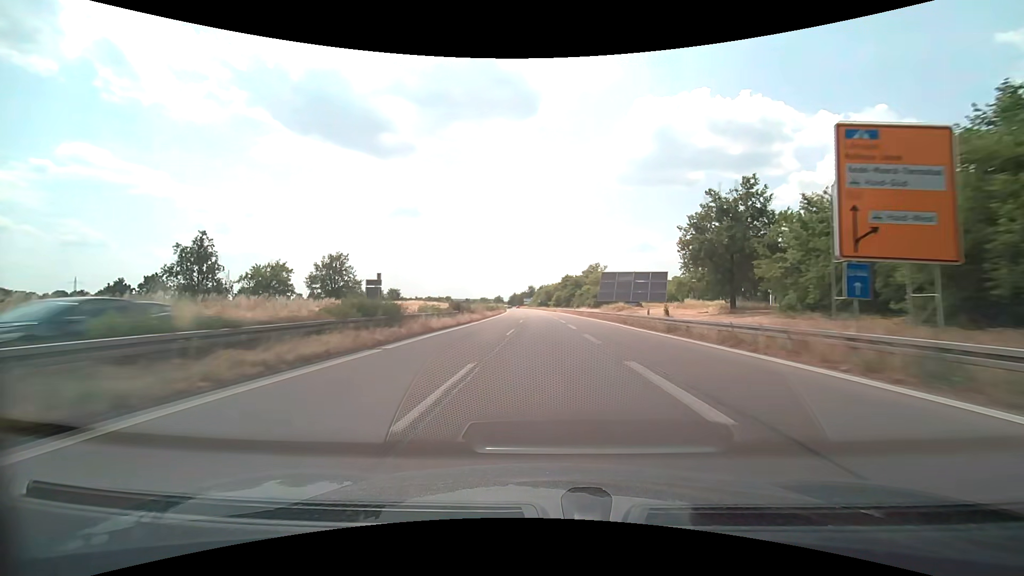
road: trunk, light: Day
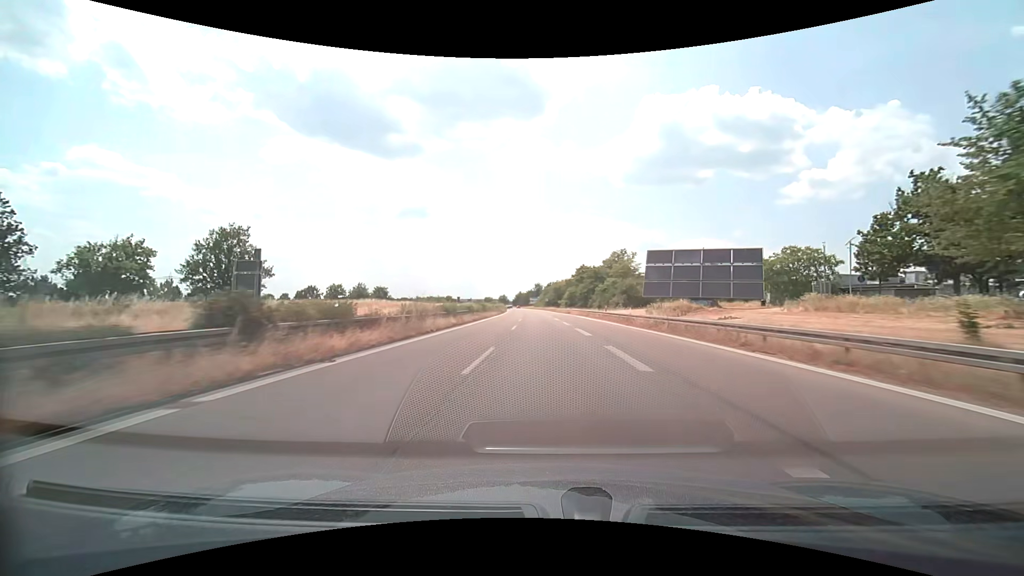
(-0.2, +31.6) m; -1°
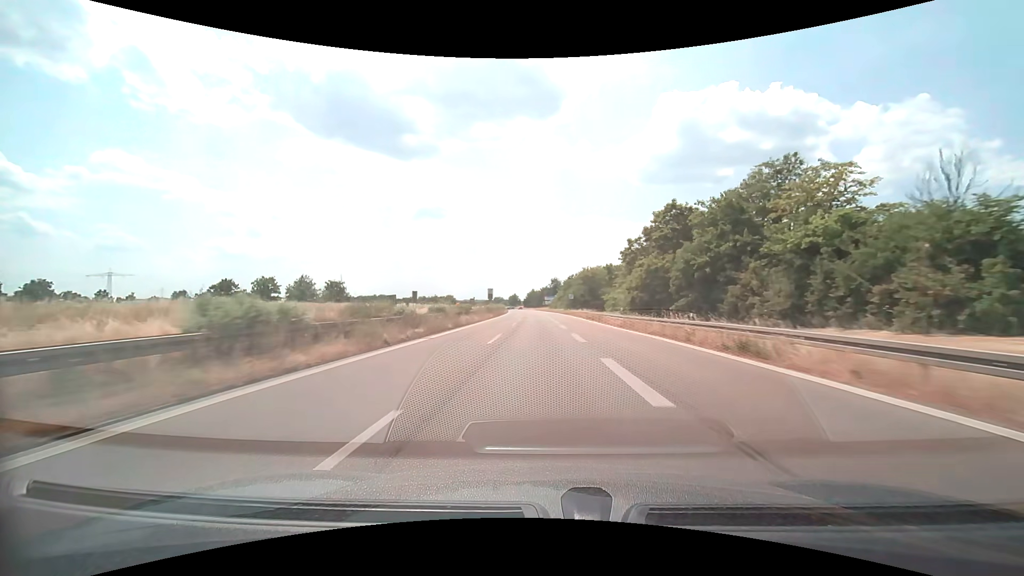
(-1.0, +63.2) m; -2°
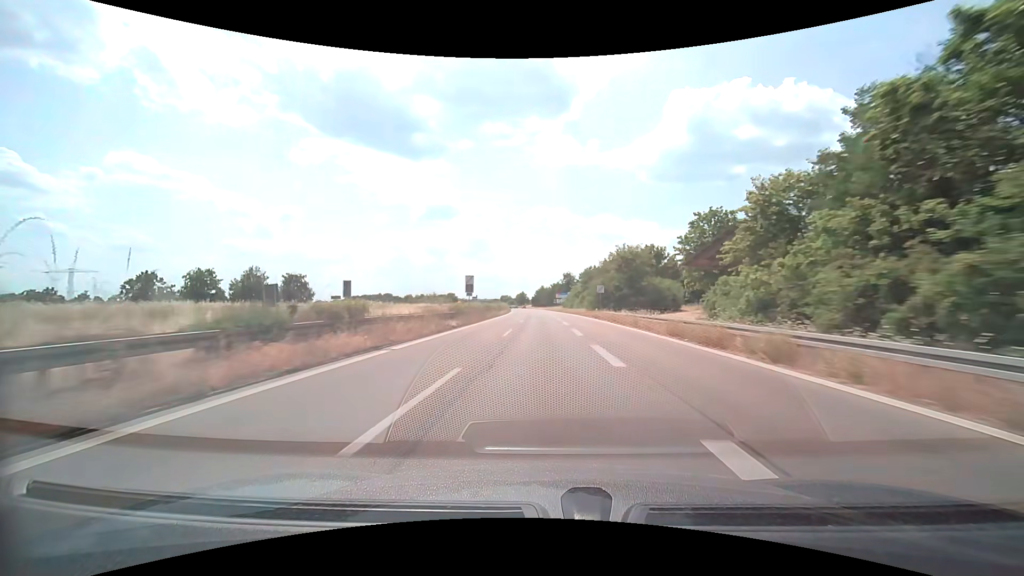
(-0.4, +31.6) m; -1°
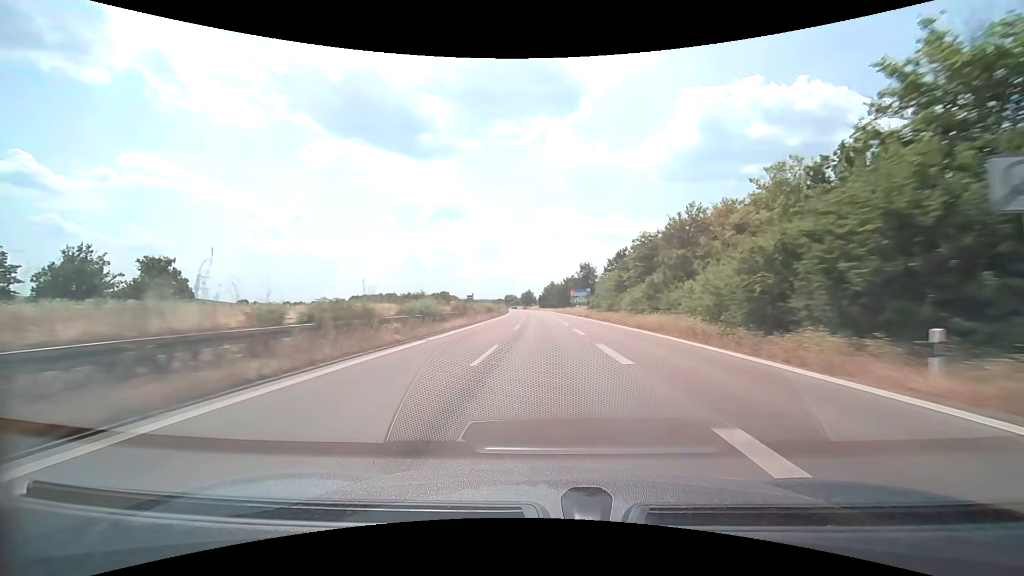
(-0.4, +47.4) m; -1°
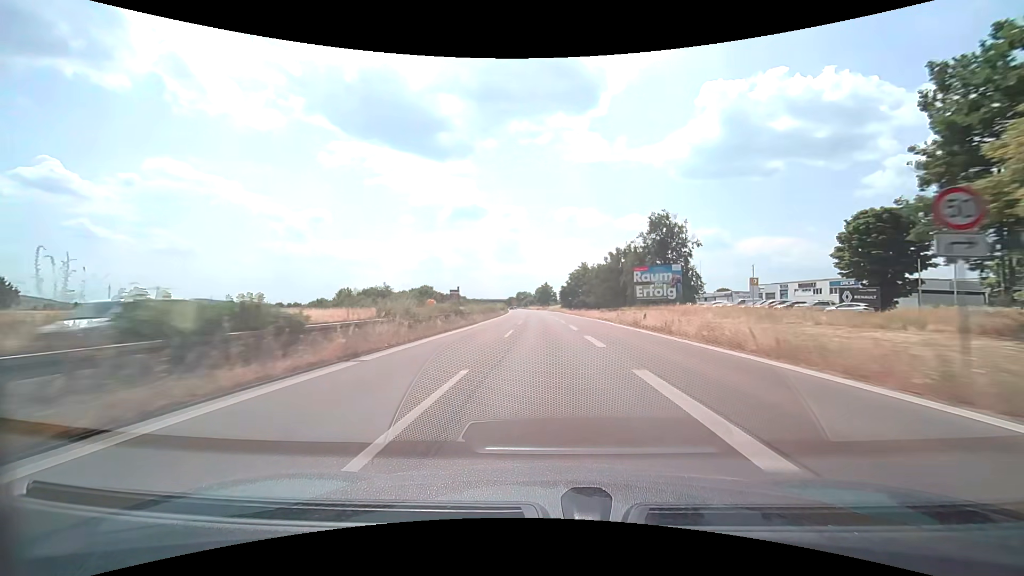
(-1.5, +79.0) m; -2°
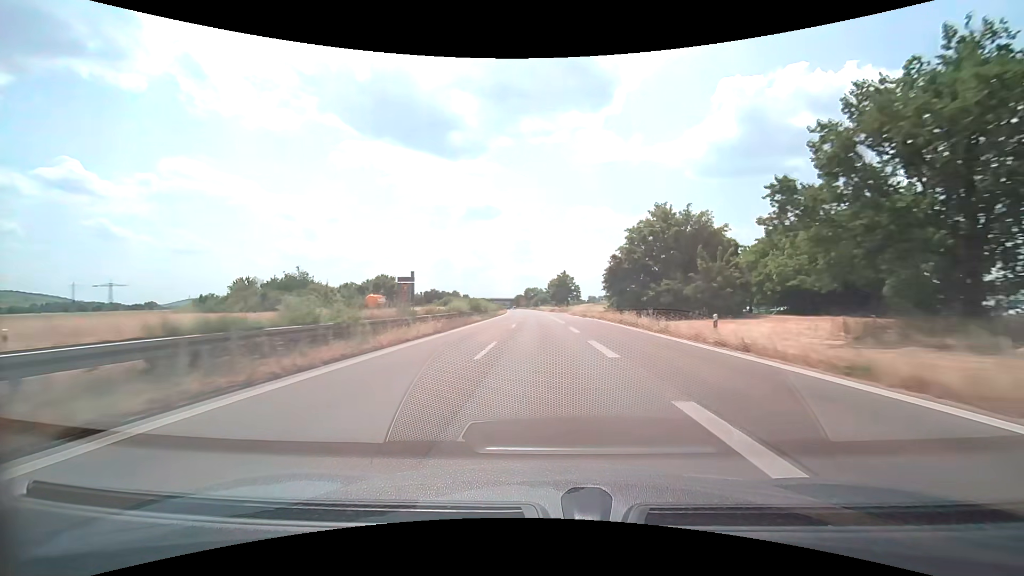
(-0.9, +63.2) m; -1°
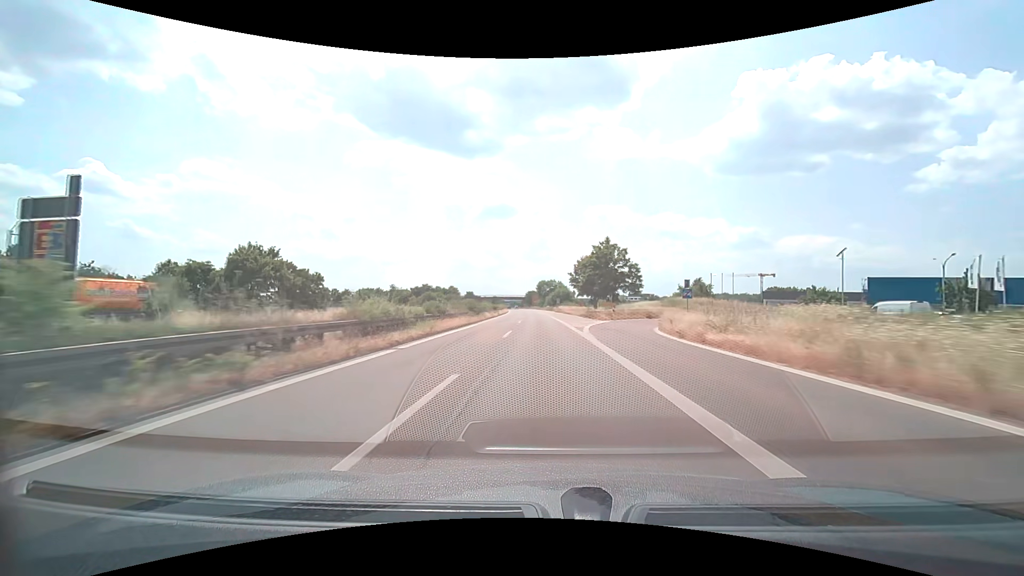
(-1.2, +63.1) m; -2°
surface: asphalt
(0, +10) (0, +20) (0, +30) (0, +40) (-1, +50) (-1, +60) (-1, +70) (-1, +80) (-2, +90) (-2, +100) m
